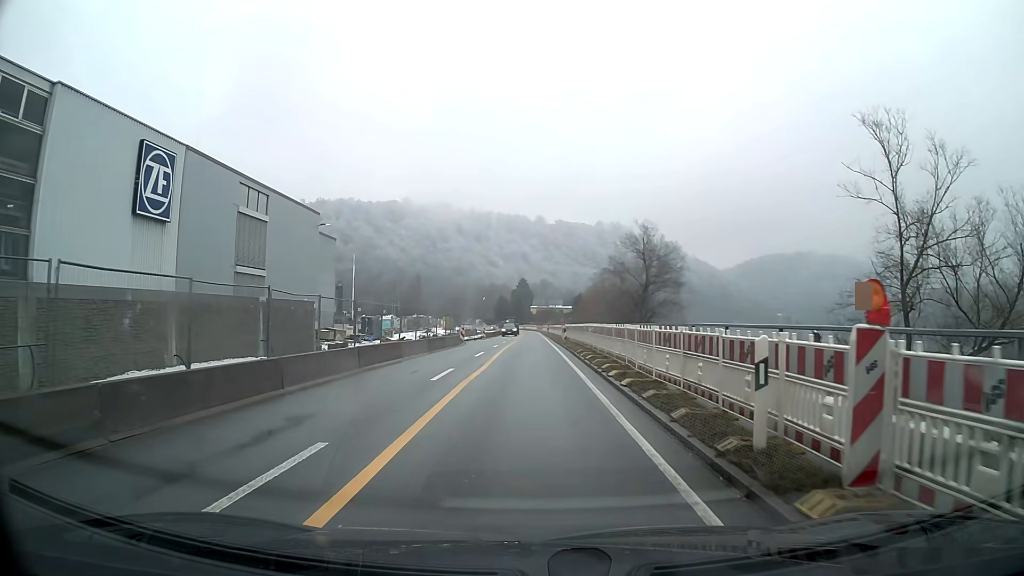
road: primary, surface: asphalt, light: Day
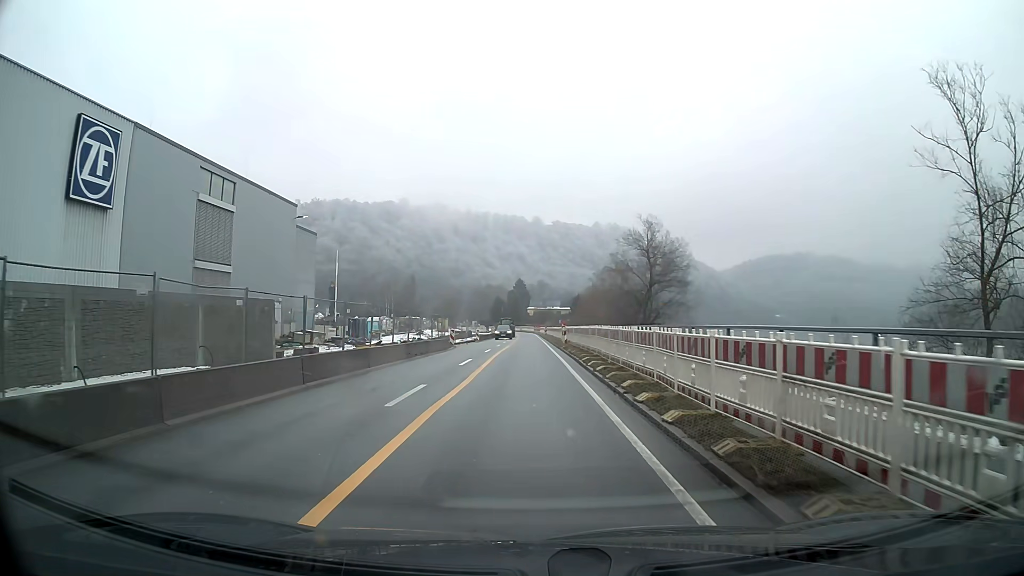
(0.0, +4.5) m; 0°
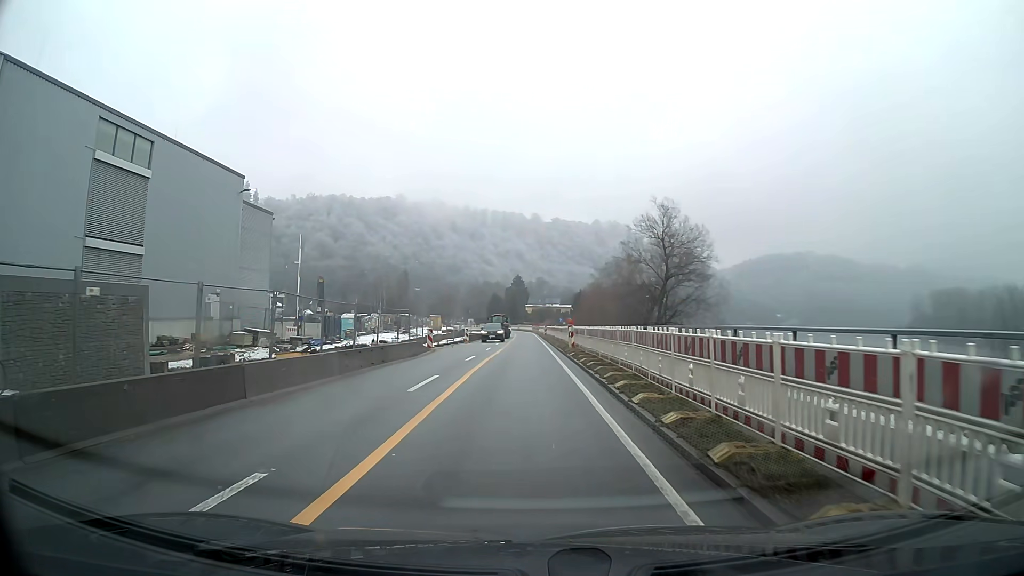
(0.0, +9.0) m; 0°
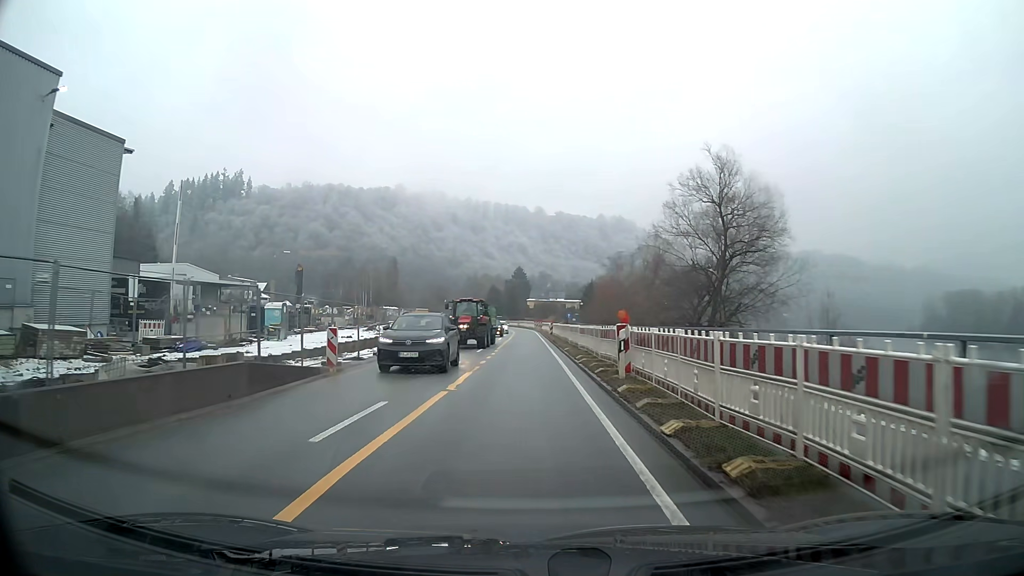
(0.0, +18.1) m; 0°
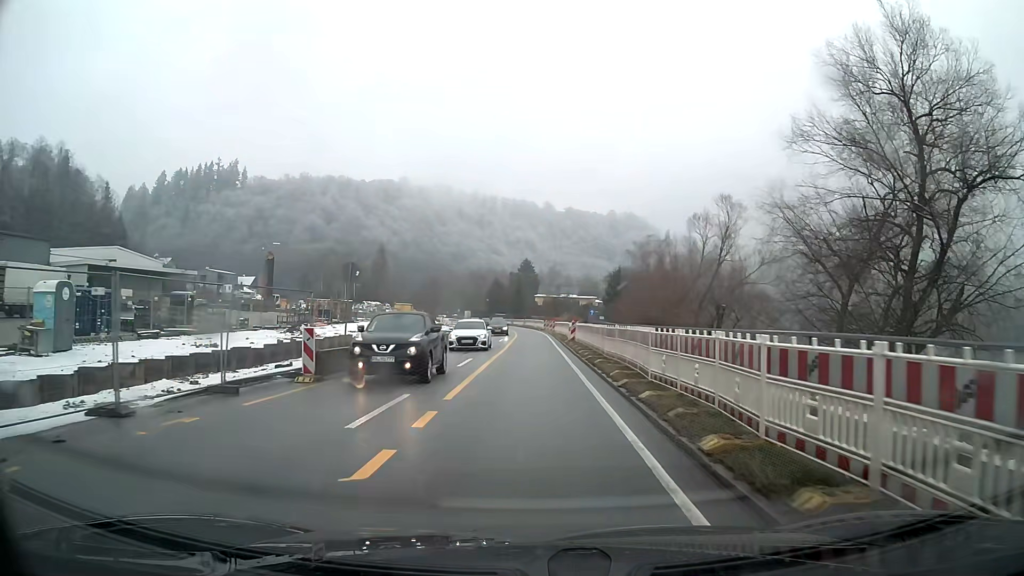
(-0.1, +22.8) m; 0°
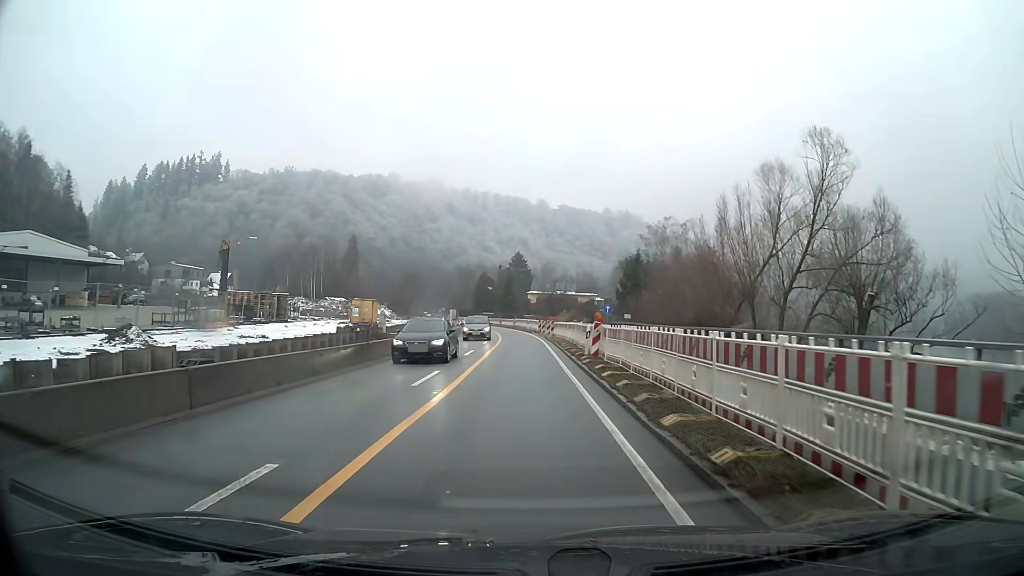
(+0.1, +18.1) m; 0°
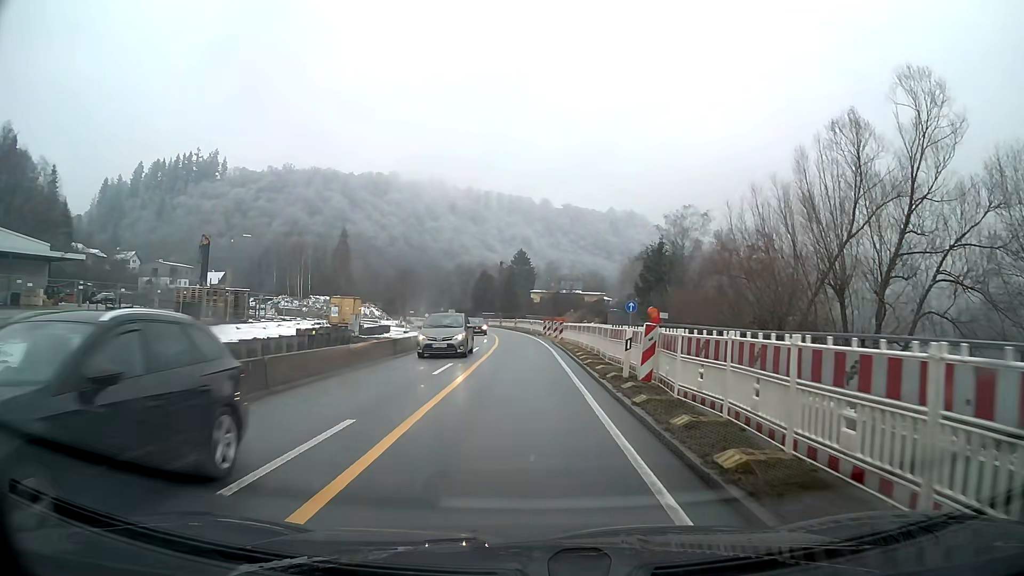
(0.0, +9.0) m; 0°
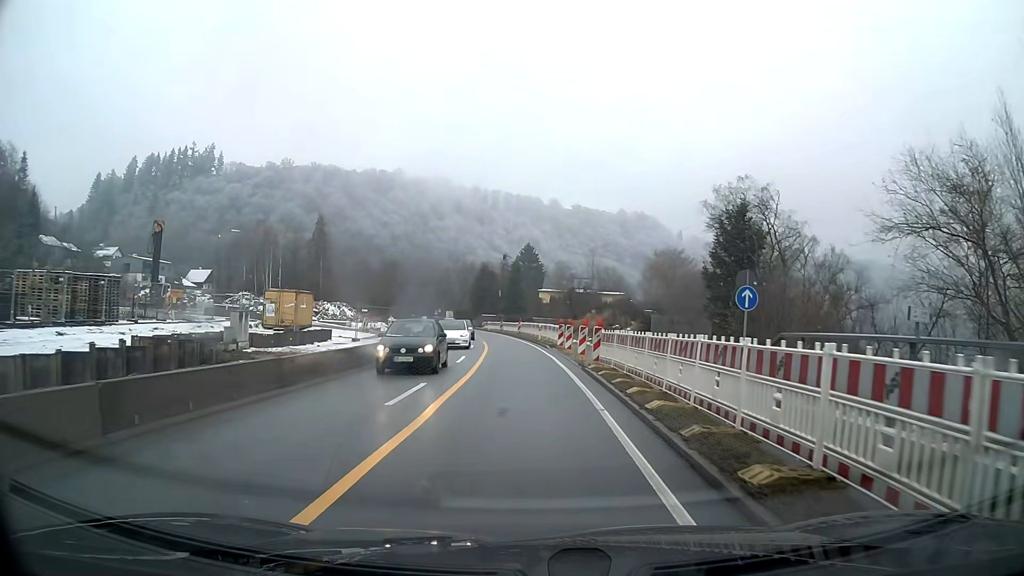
(-0.1, +17.8) m; -1°
(0, +10) (0, +20) (-1, +30) (-1, +40) (-2, +50) (-3, +60) (-5, +70) (-7, +80) (-9, +89) (-11, +99) m
